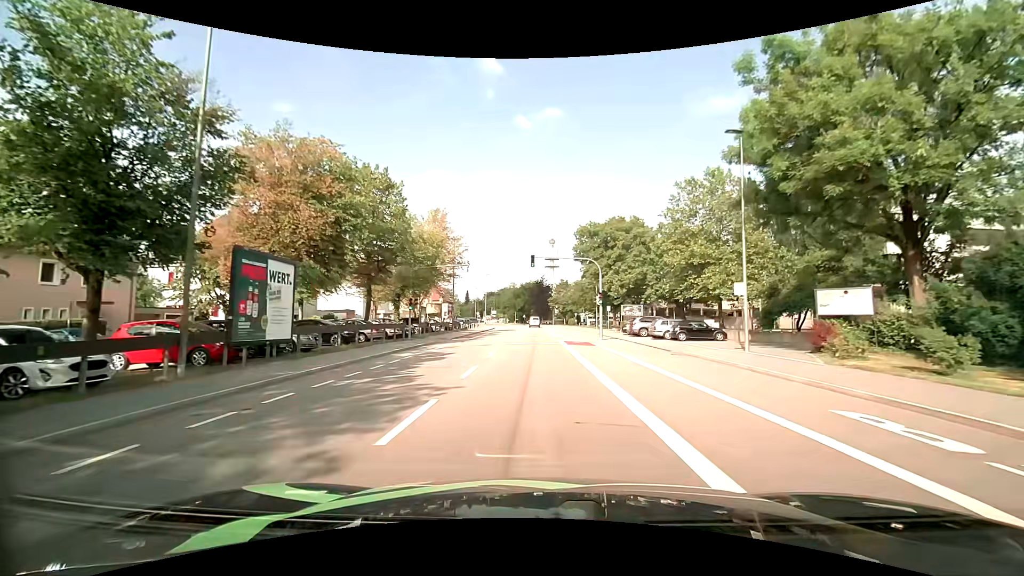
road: tertiary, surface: asphalt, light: Day
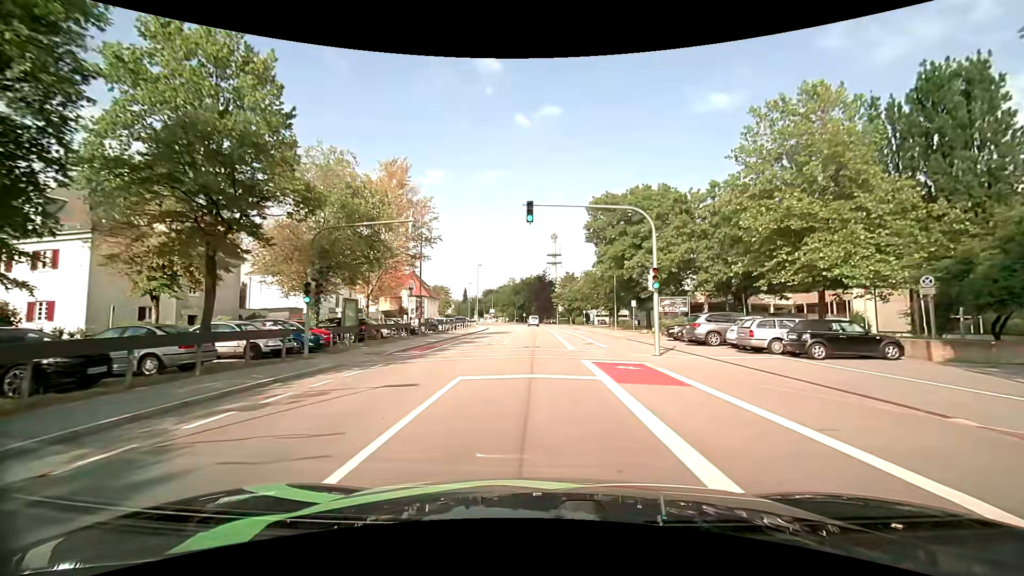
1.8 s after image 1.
(0.0, +16.2) m; 0°
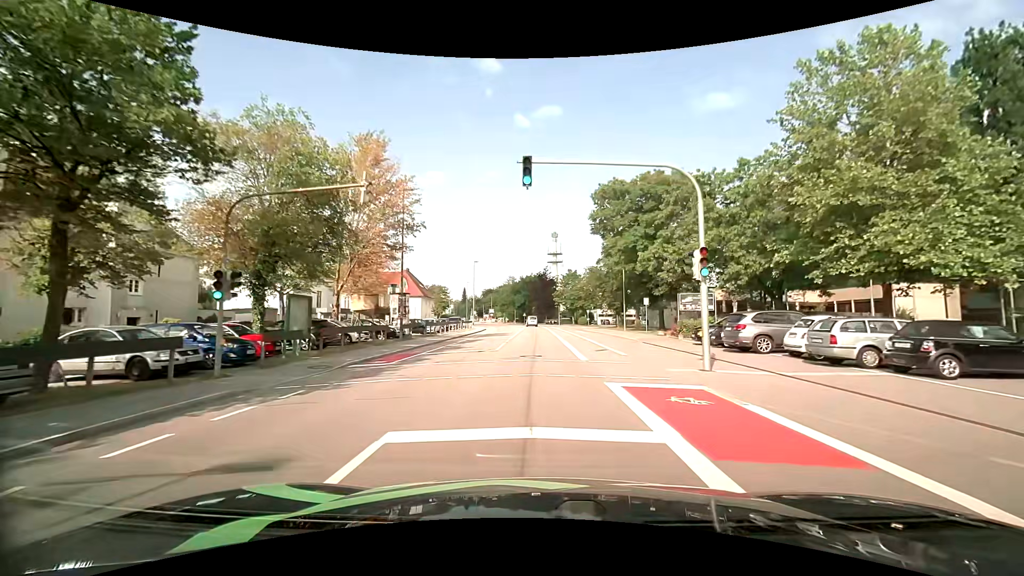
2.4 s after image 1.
(0.0, +5.5) m; 0°
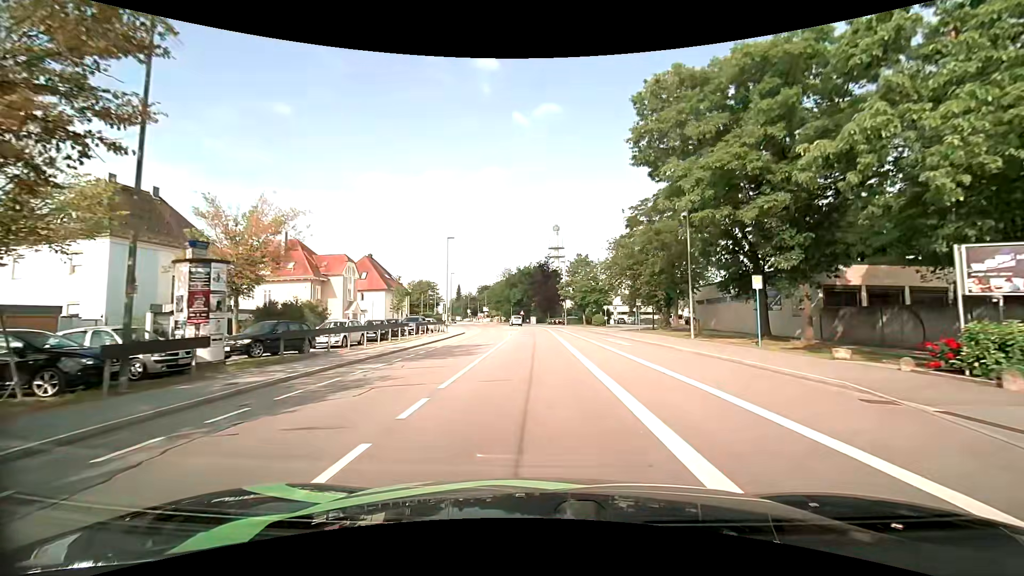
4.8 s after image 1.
(0.0, +22.5) m; 0°
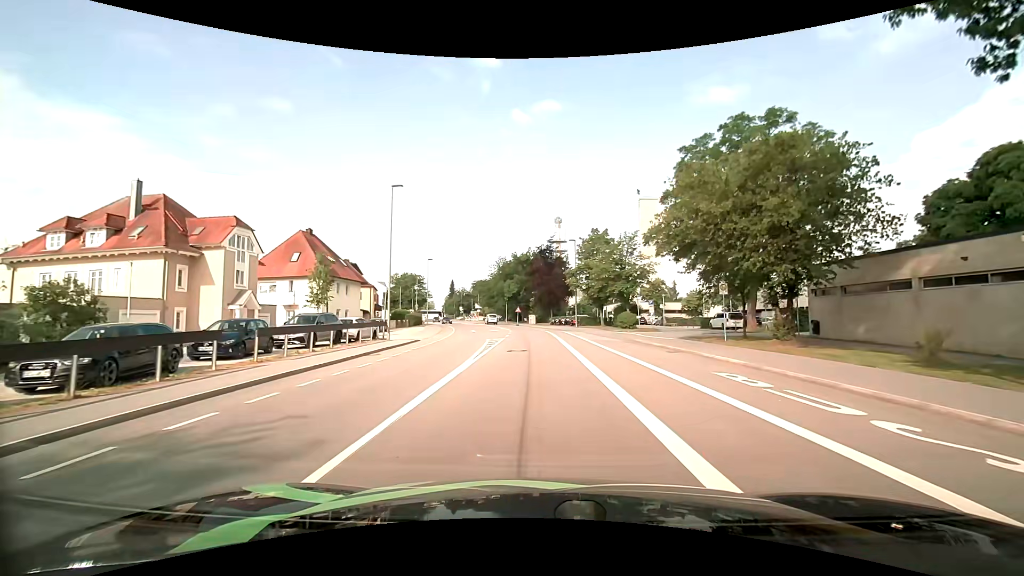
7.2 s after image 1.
(0.0, +20.9) m; 0°
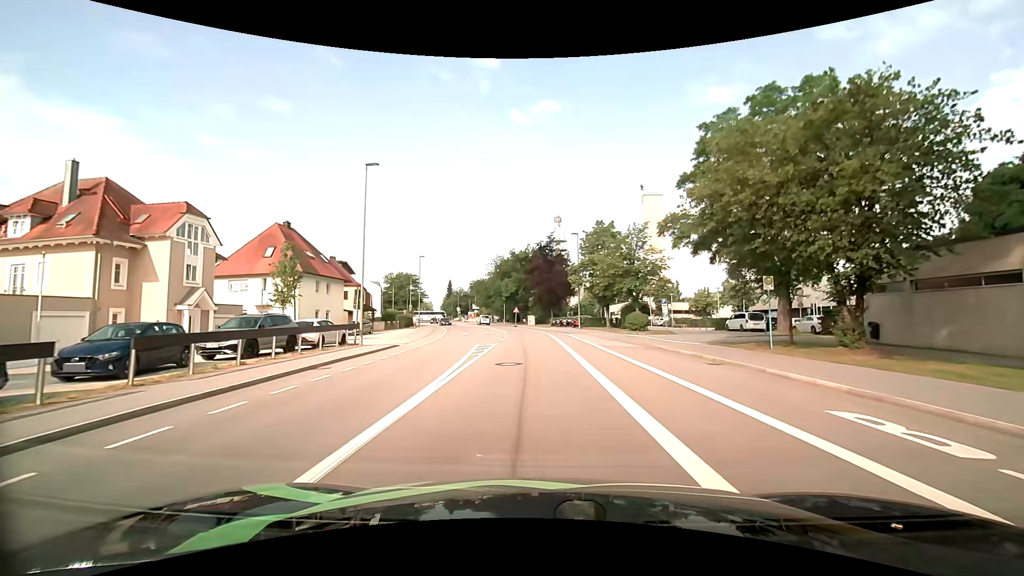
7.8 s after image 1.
(0.0, +5.0) m; -1°
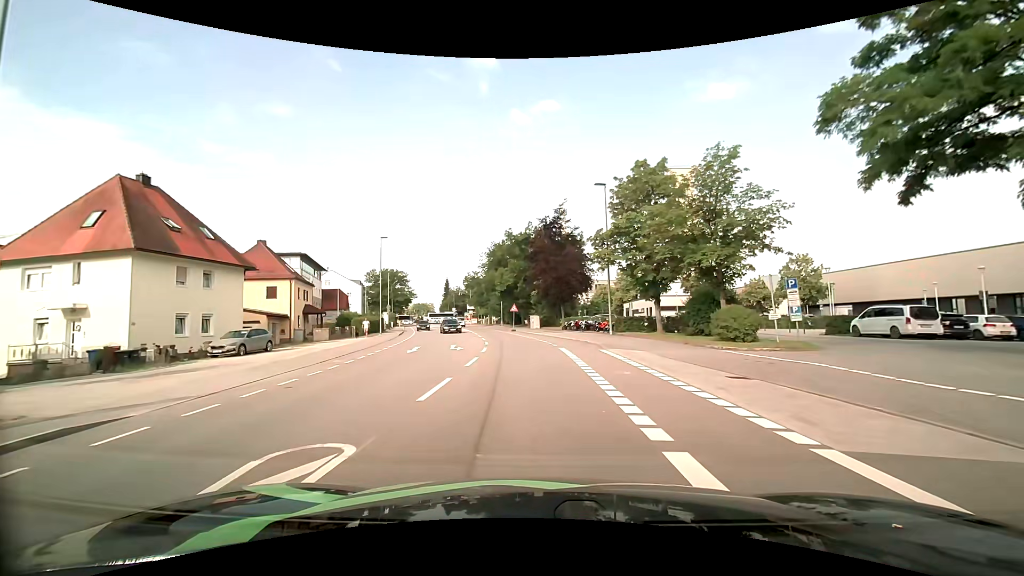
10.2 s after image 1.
(+0.2, +19.7) m; 0°
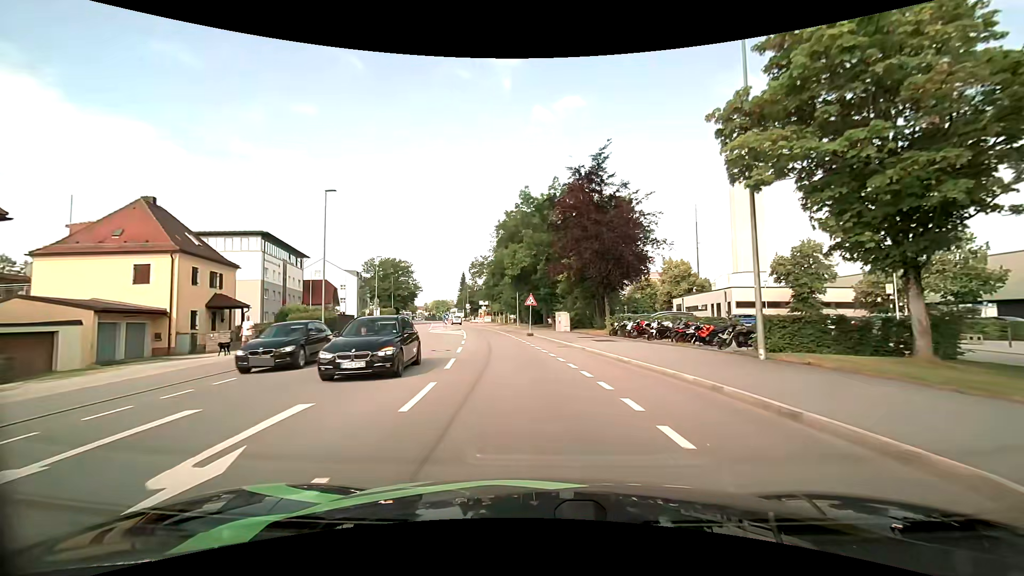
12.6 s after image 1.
(-0.3, +19.2) m; -2°
(0, +10) (-1, +20) (-2, +30) (-4, +40) (-6, +50) (-7, +59) (-10, +69) (-12, +79) (-14, +89) (-16, +99) m
